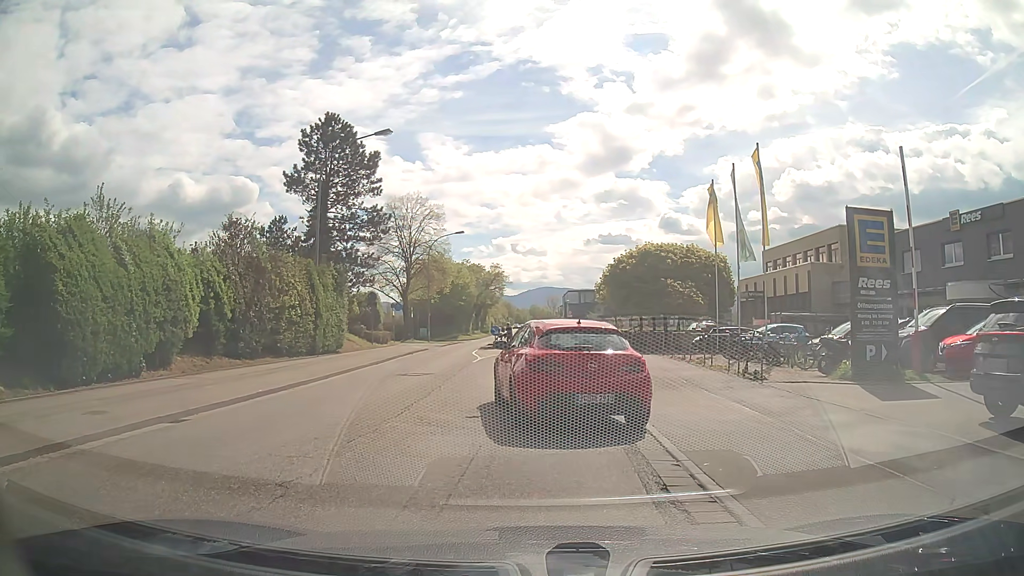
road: tertiary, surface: asphalt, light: Day
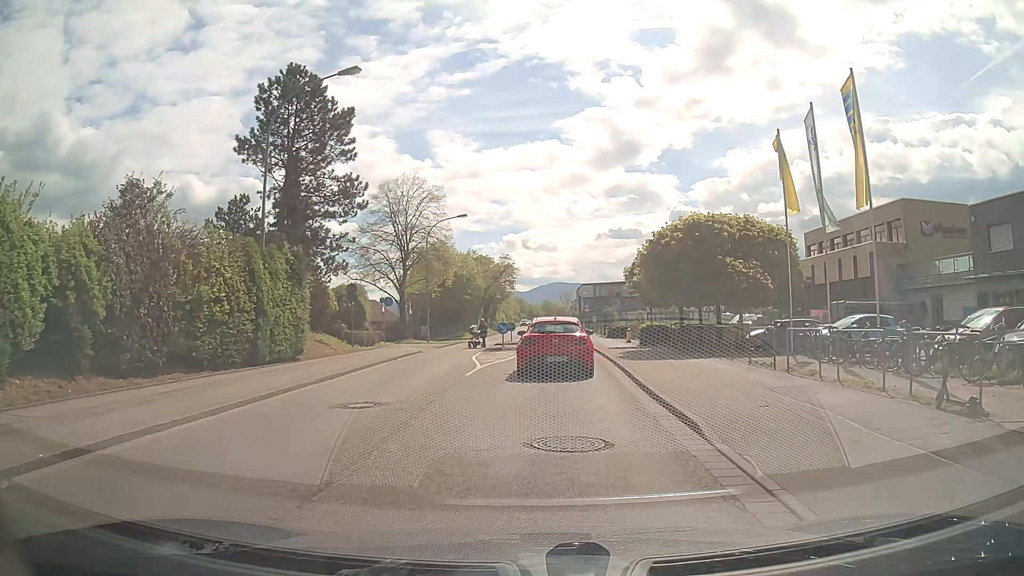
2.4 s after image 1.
(-0.2, +8.1) m; -1°
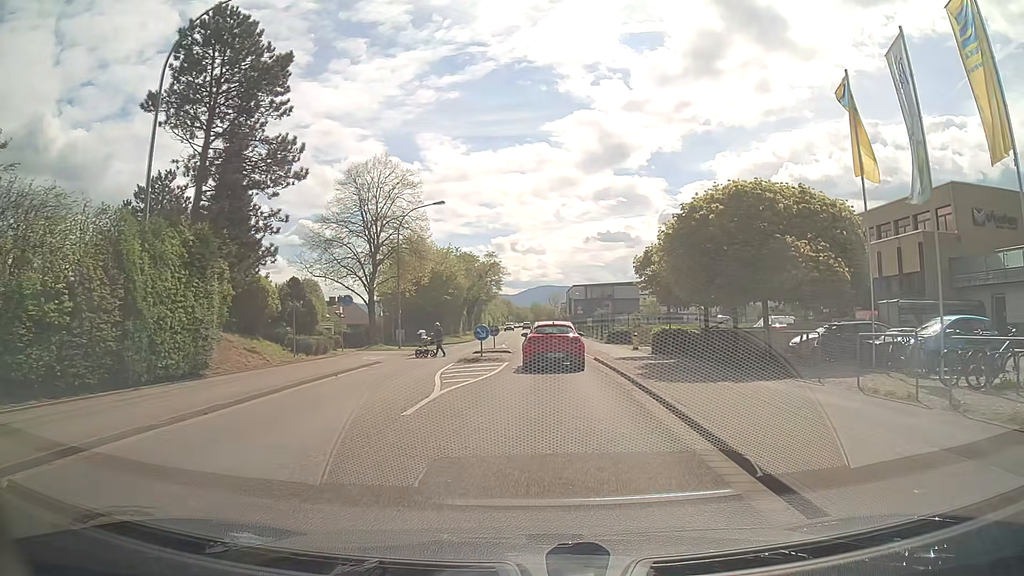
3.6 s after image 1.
(0.0, +7.2) m; +1°
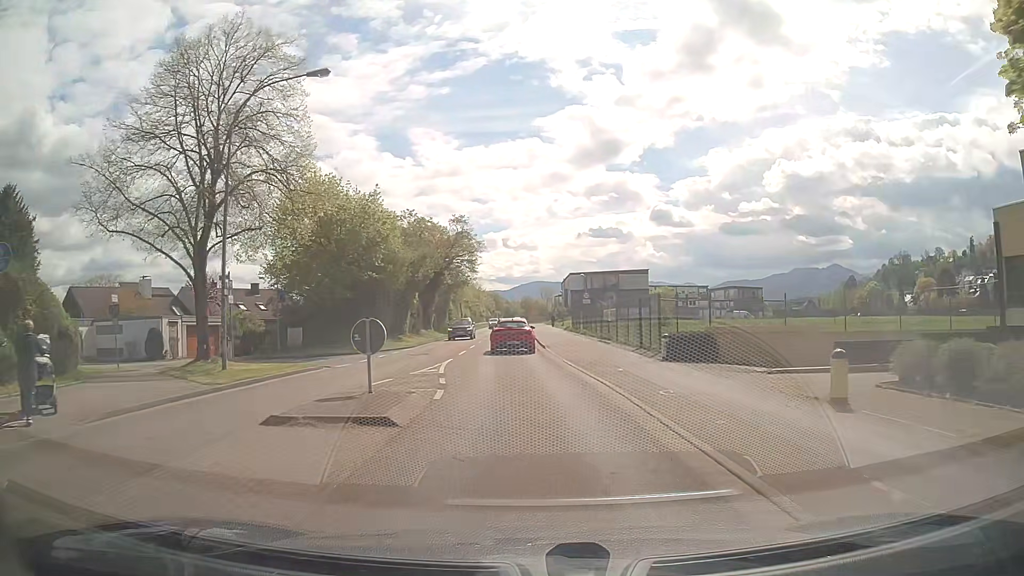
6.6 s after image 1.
(+0.6, +24.7) m; 0°
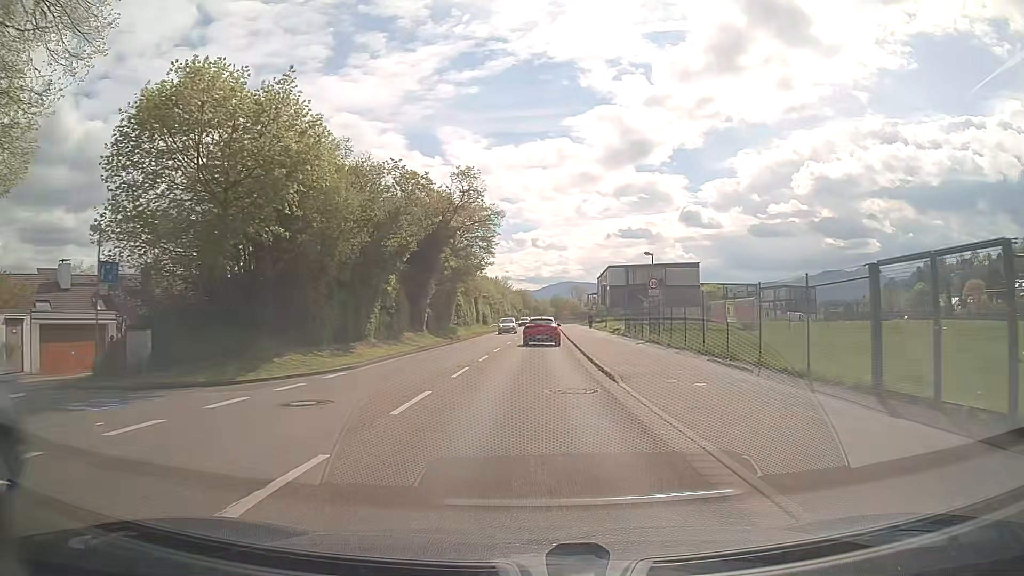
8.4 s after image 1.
(-0.4, +18.0) m; -2°
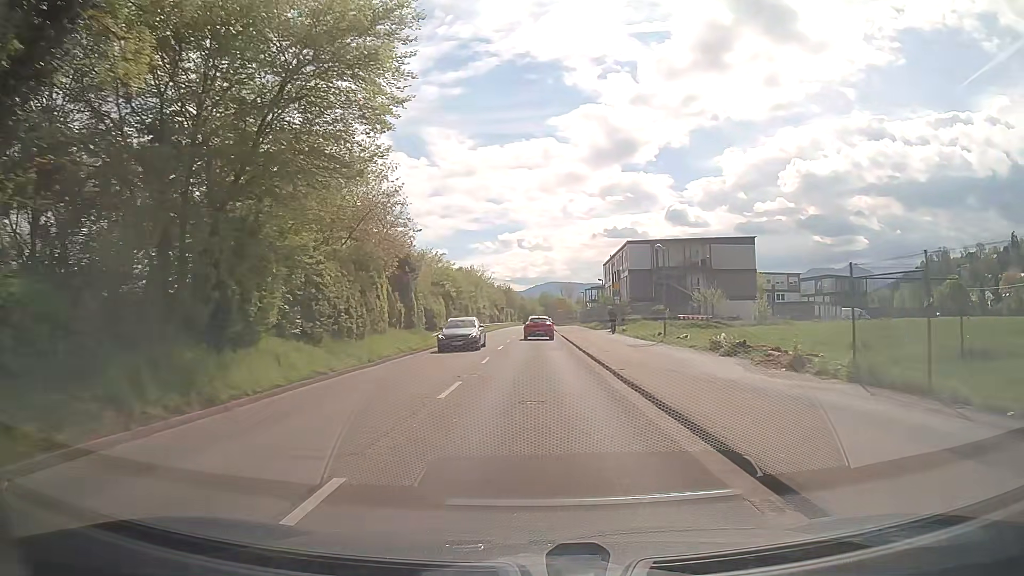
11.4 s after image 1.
(+0.1, +34.2) m; +1°
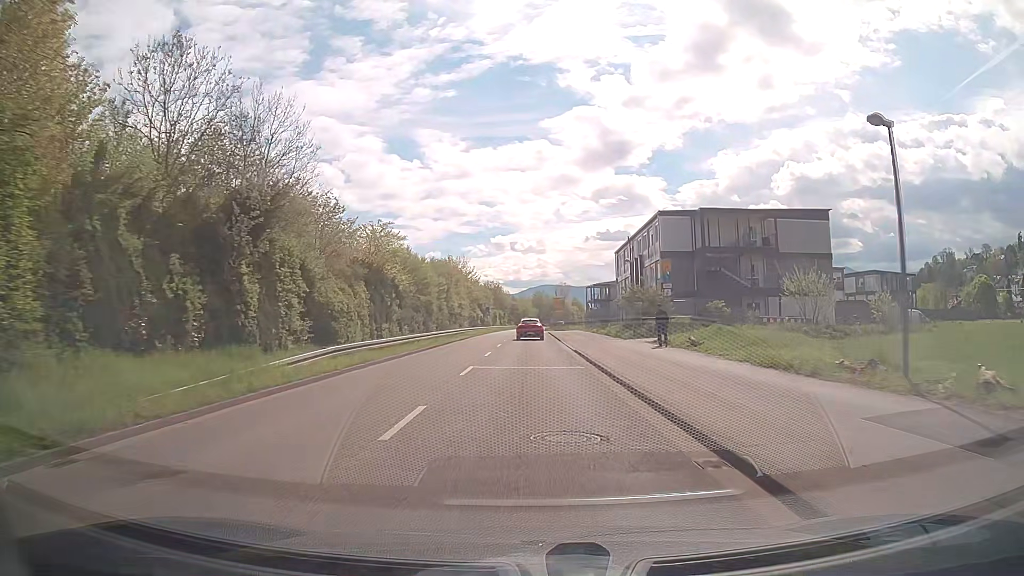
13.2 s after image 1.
(+0.2, +22.3) m; +1°
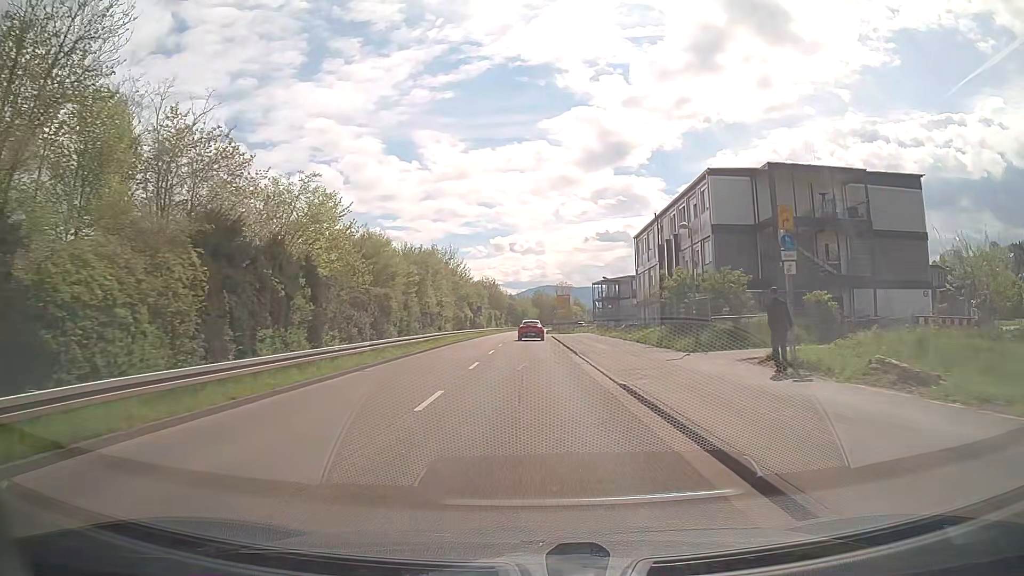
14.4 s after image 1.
(0.0, +15.3) m; 0°
(0, +10) (0, +20) (0, +30) (0, +40) (0, +50) (0, +60) (0, +70) (0, +80) (0, +90) (0, +100) m
